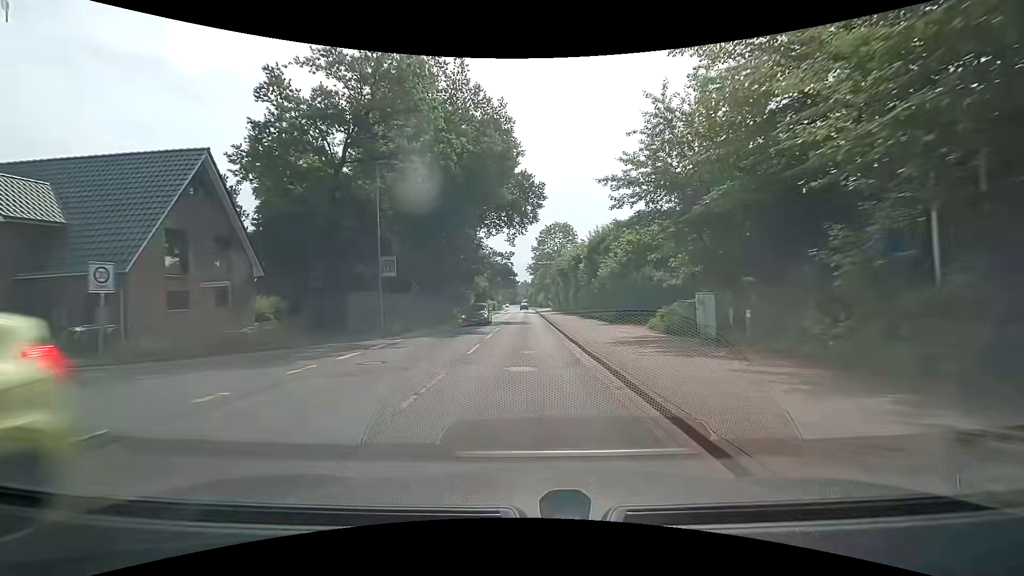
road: tertiary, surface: asphalt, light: Day
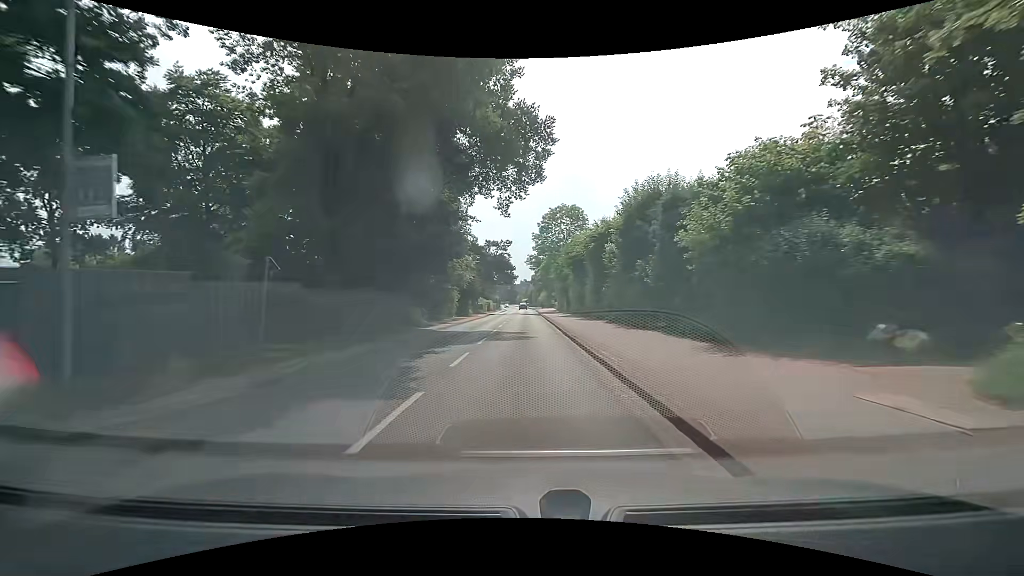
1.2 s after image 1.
(+0.1, +15.3) m; 0°
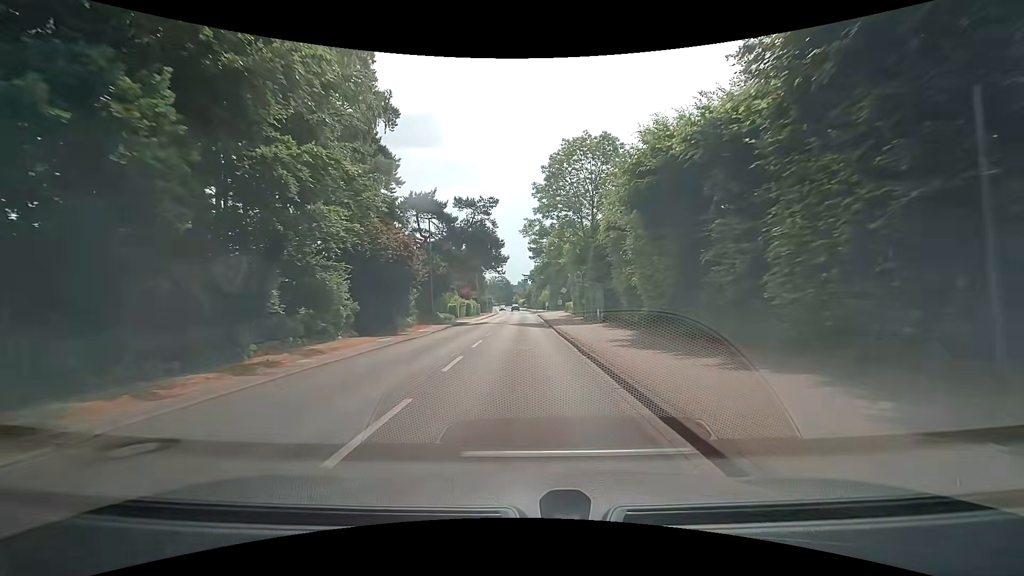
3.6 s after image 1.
(+0.3, +30.6) m; 0°
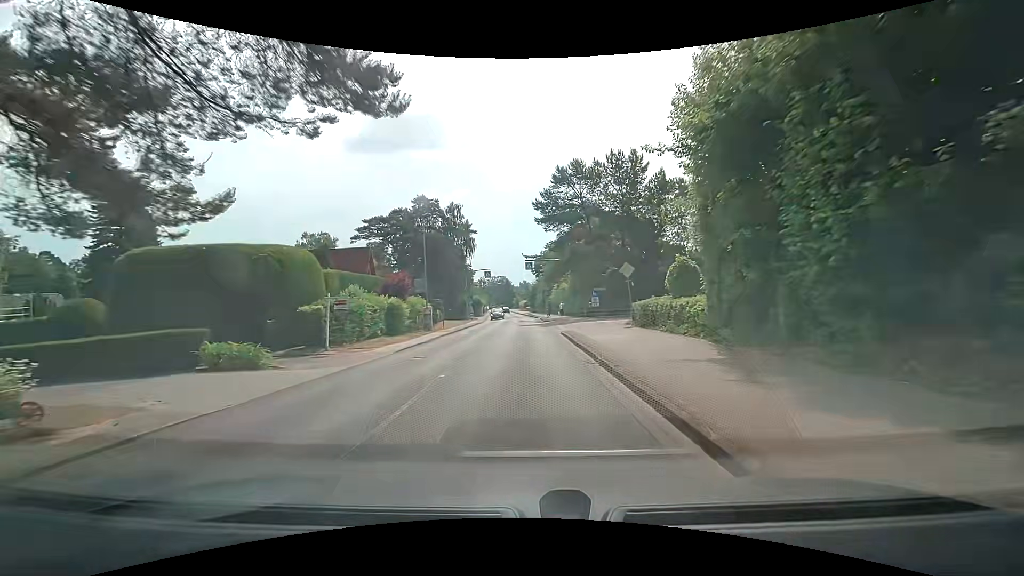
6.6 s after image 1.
(-0.1, +38.2) m; 0°
(0, +10) (0, +20) (0, +30) (0, +40) (0, +50) (0, +60) (-1, +70) (-1, +80) (-2, +90) (-3, +100) m
